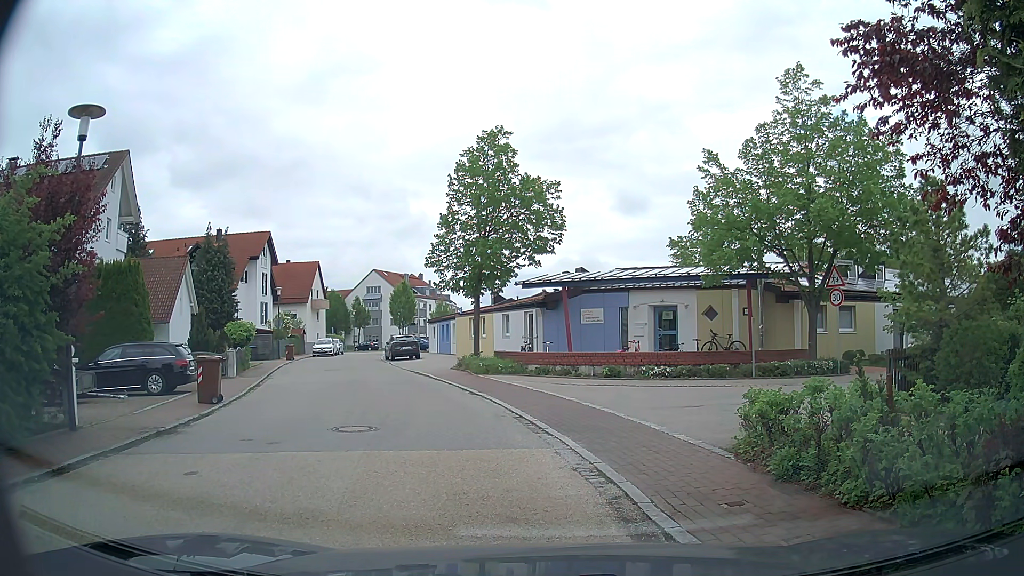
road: residential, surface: asphalt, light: Day
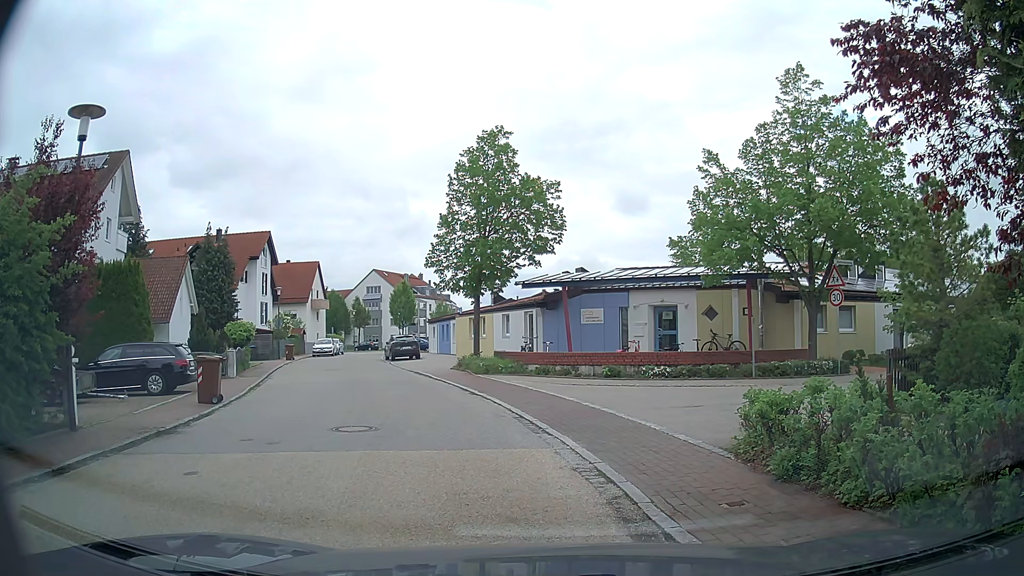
(0.0, 0.0) m; 0°
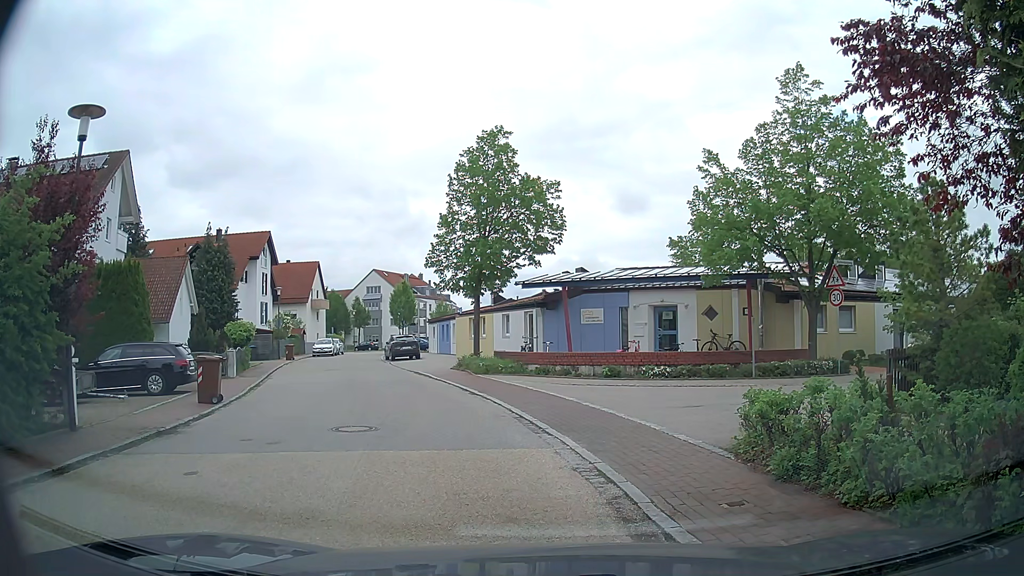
(0.0, 0.0) m; 0°
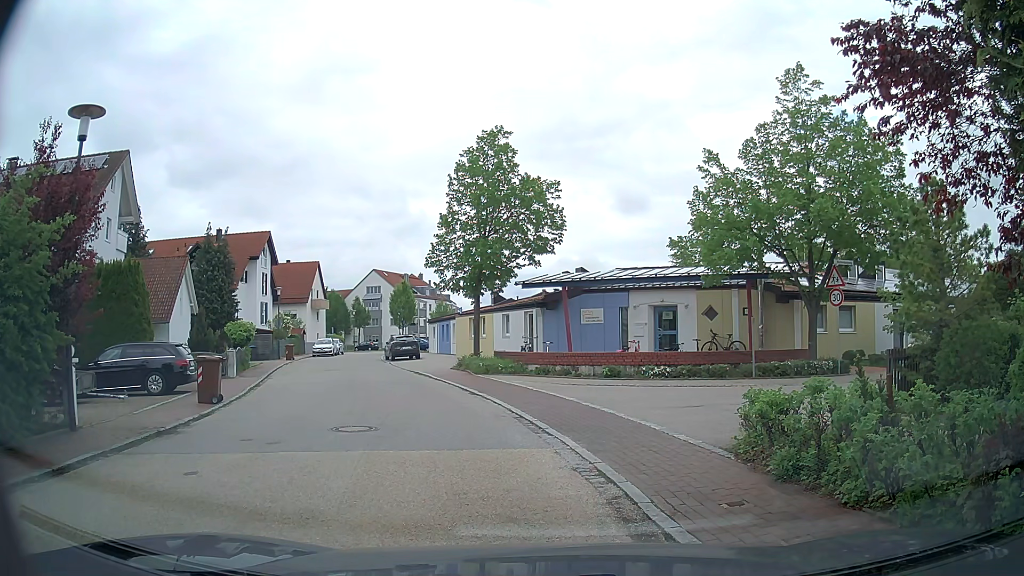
(0.0, 0.0) m; 0°
